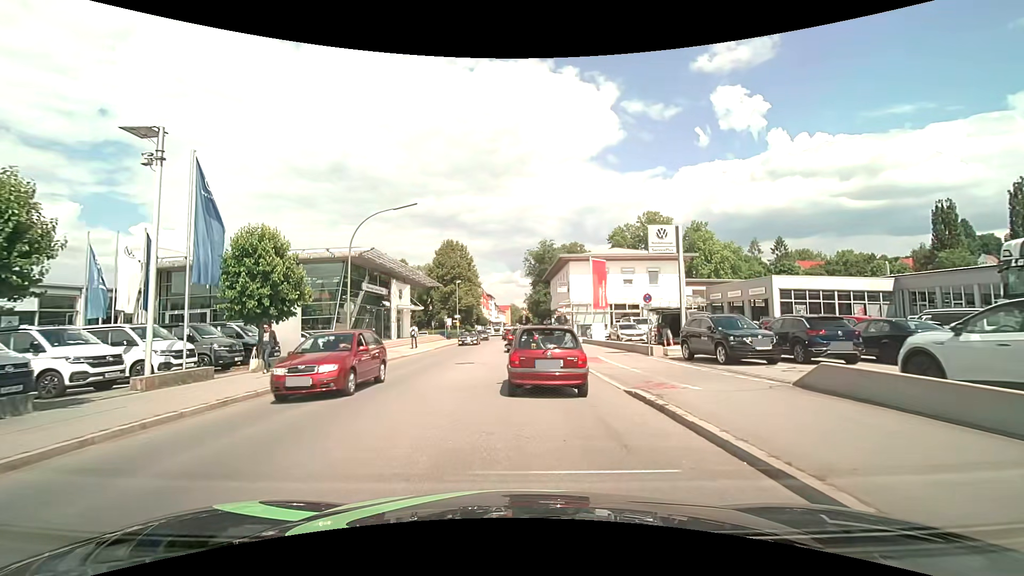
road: tertiary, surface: asphalt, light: Day
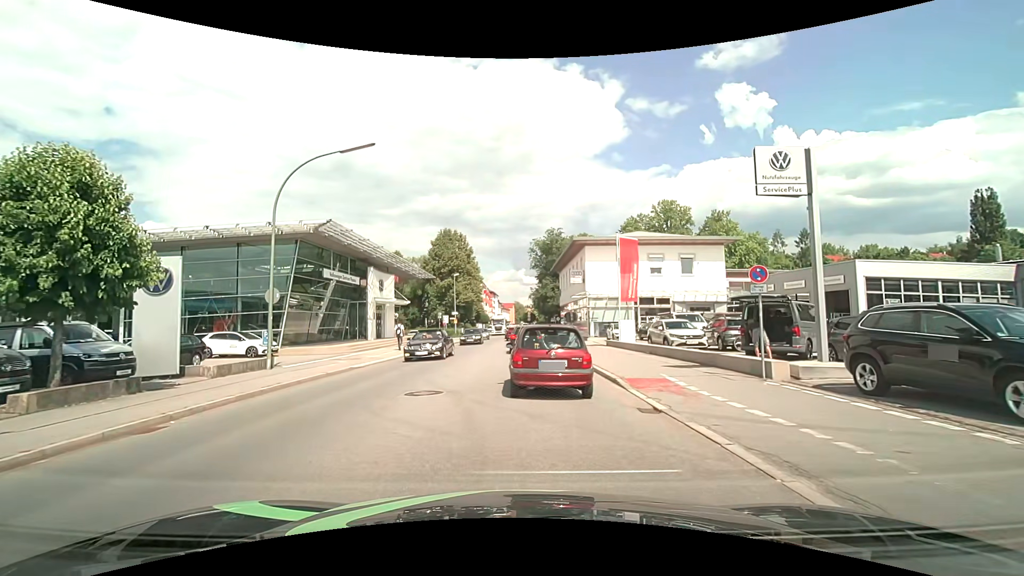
(+0.1, +9.2) m; +1°
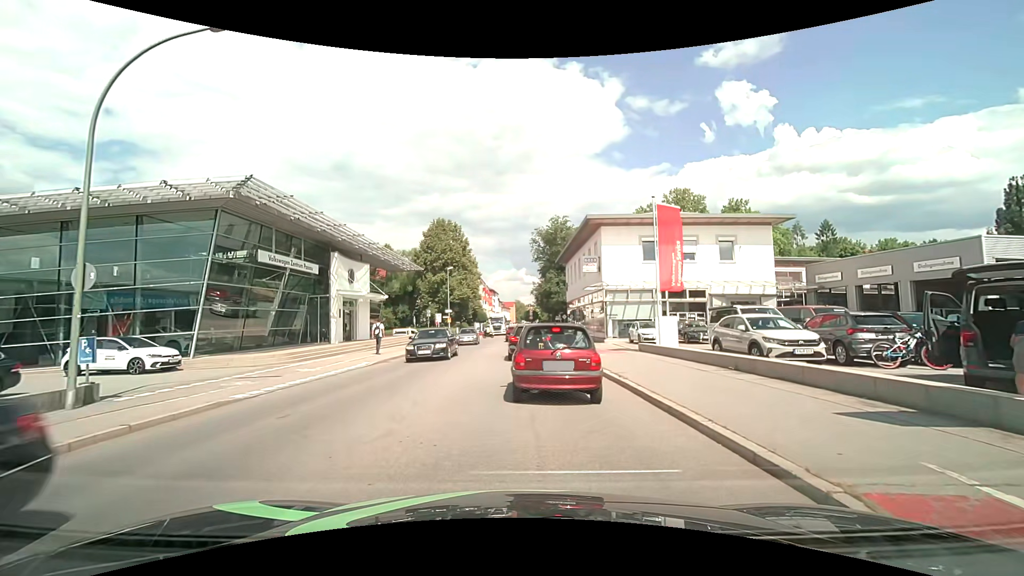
(-0.1, +8.2) m; 0°
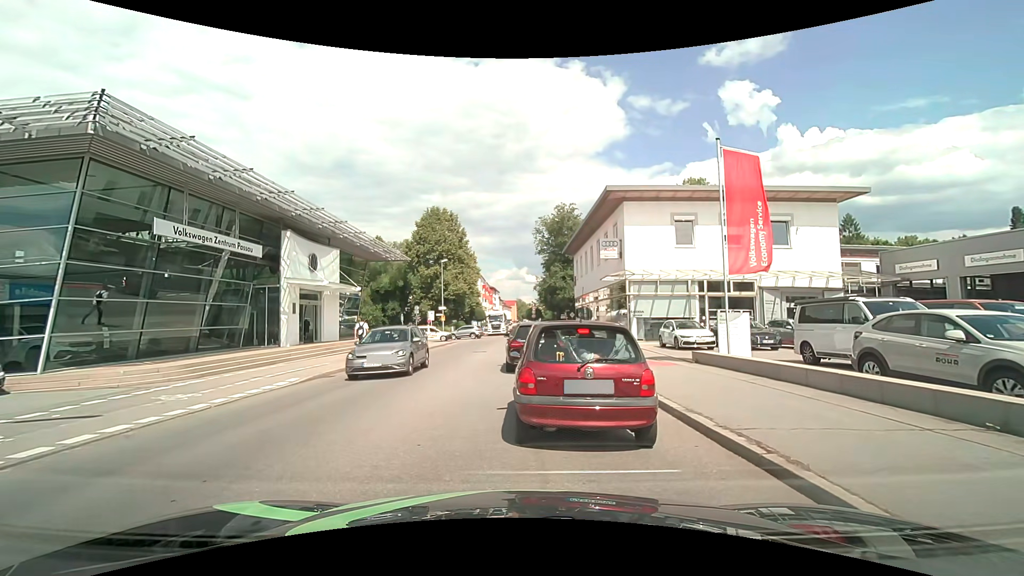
(-0.1, +6.8) m; -1°
